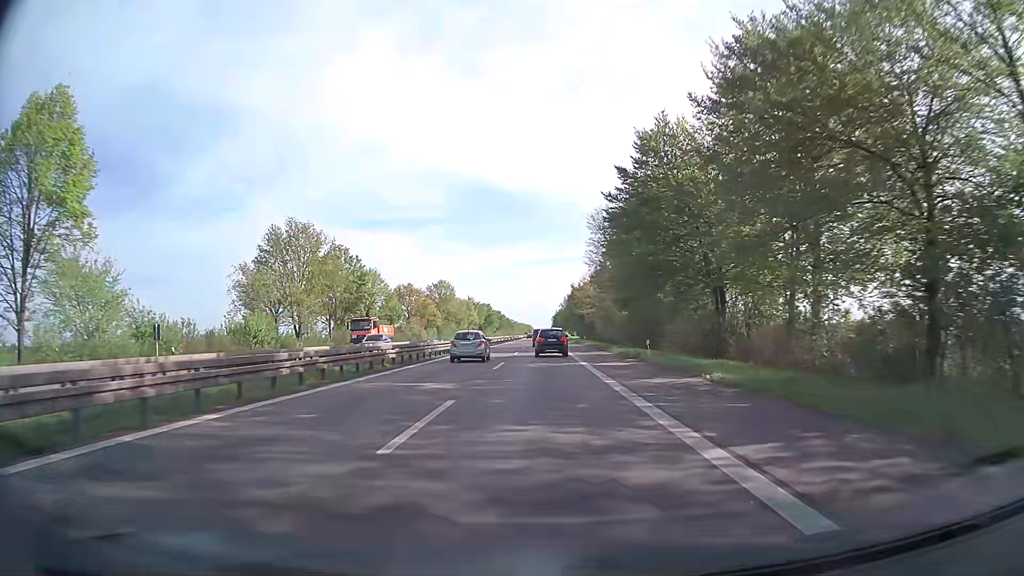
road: trunk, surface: asphalt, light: Day
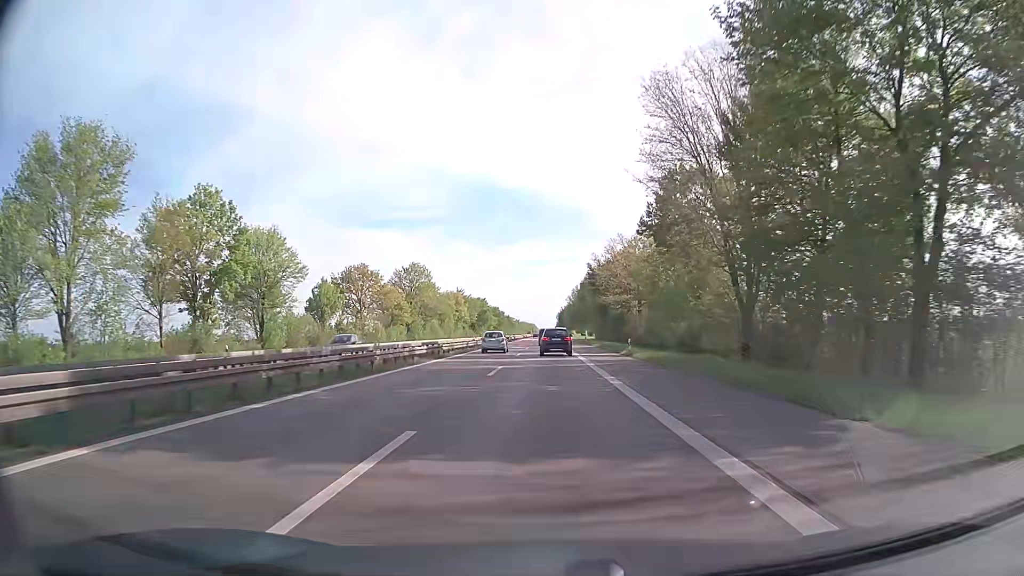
(-0.2, +40.6) m; 0°
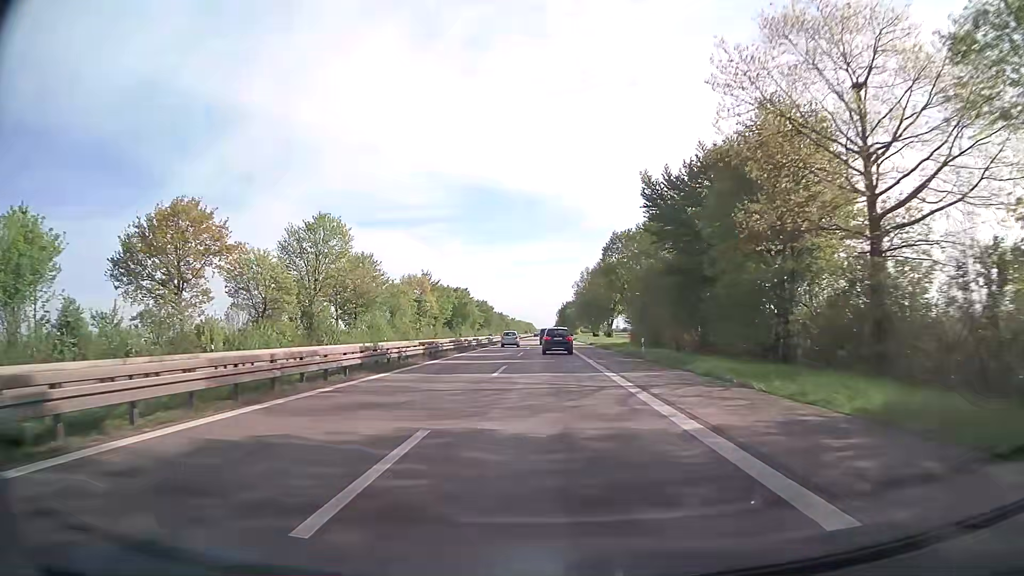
(-0.1, +54.5) m; 0°
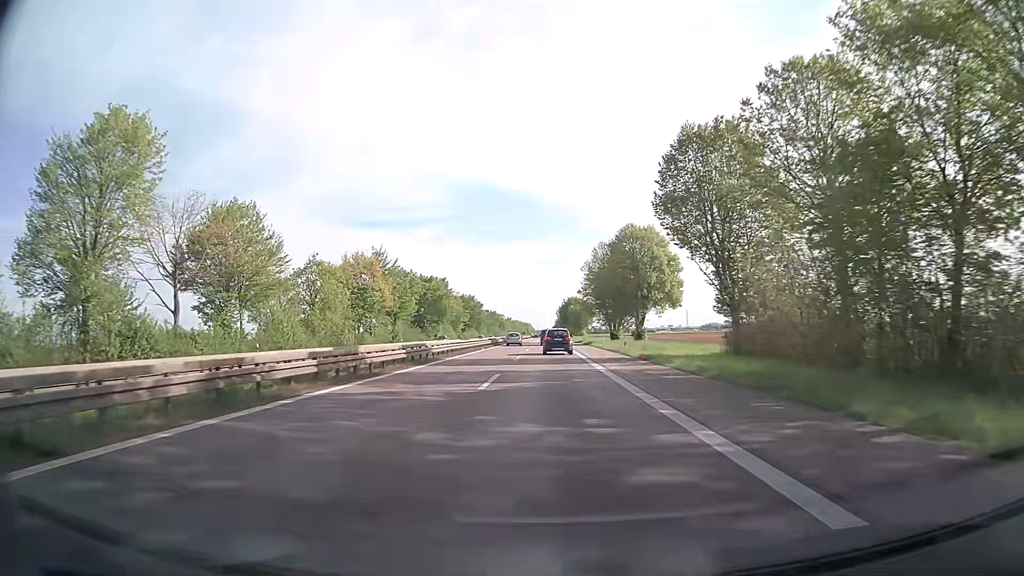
(0.0, +41.1) m; 0°
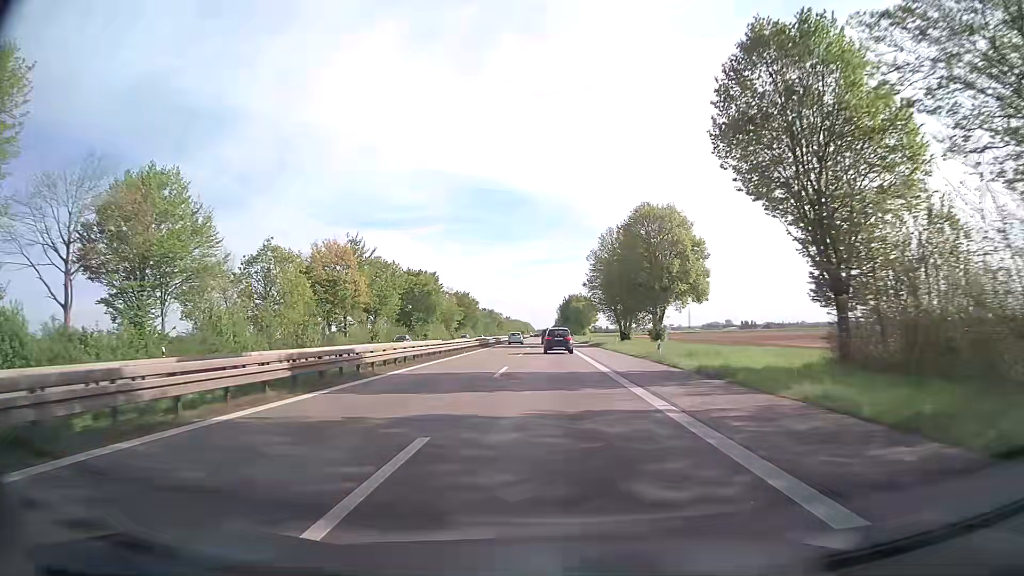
(0.0, +13.7) m; 0°
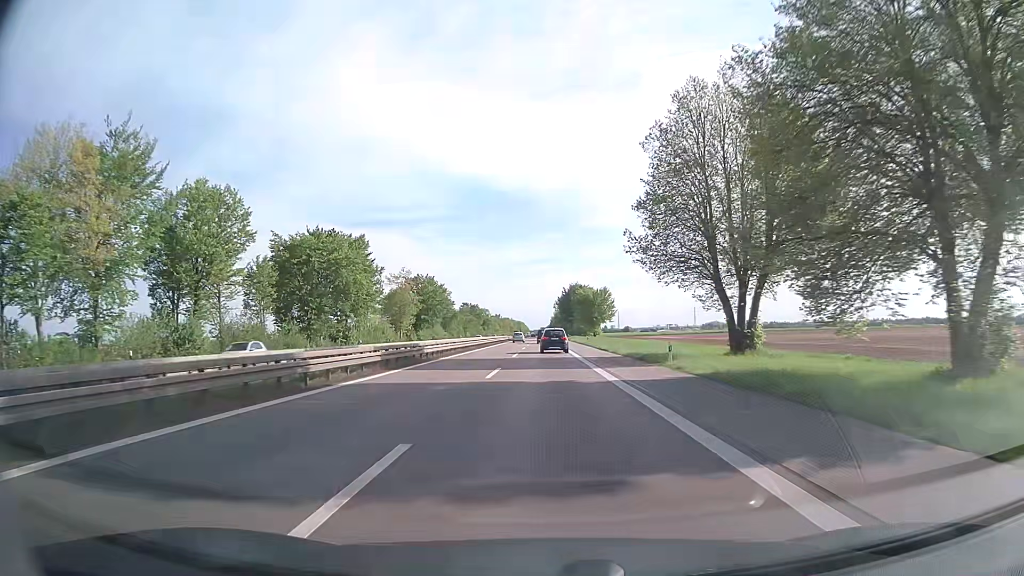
(+0.1, +54.8) m; 0°
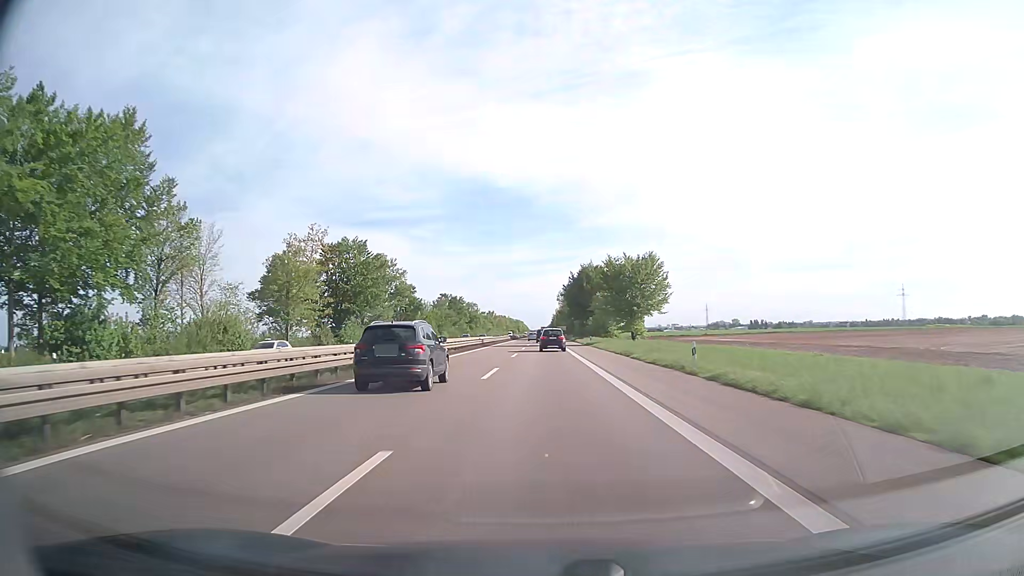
(-0.1, +54.9) m; 0°
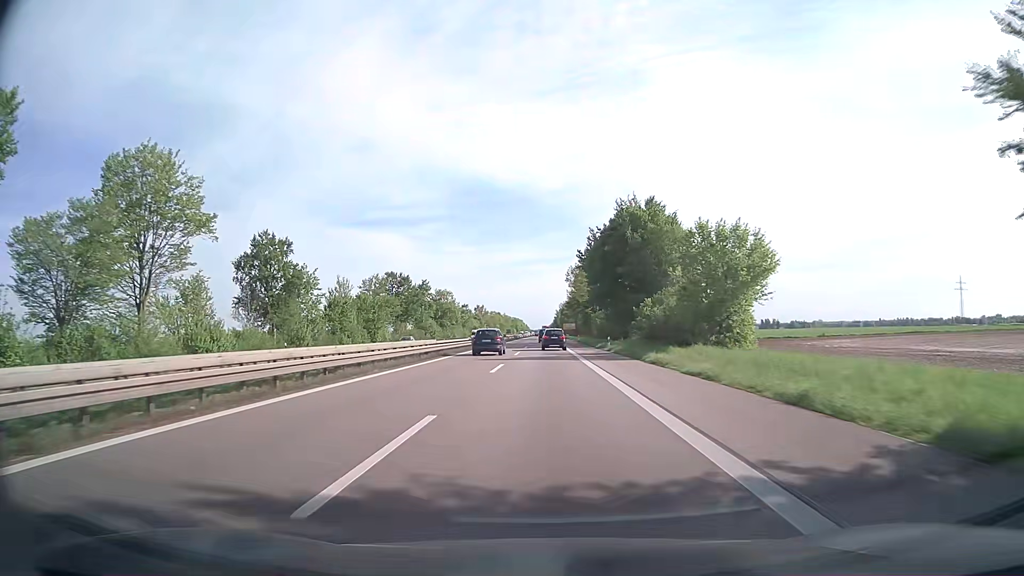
(0.0, +69.2) m; 0°
(0, +10) (0, +20) (0, +30) (0, +40) (0, +50) (0, +60) (0, +70) (0, +80) (0, +90) (0, +100) m
